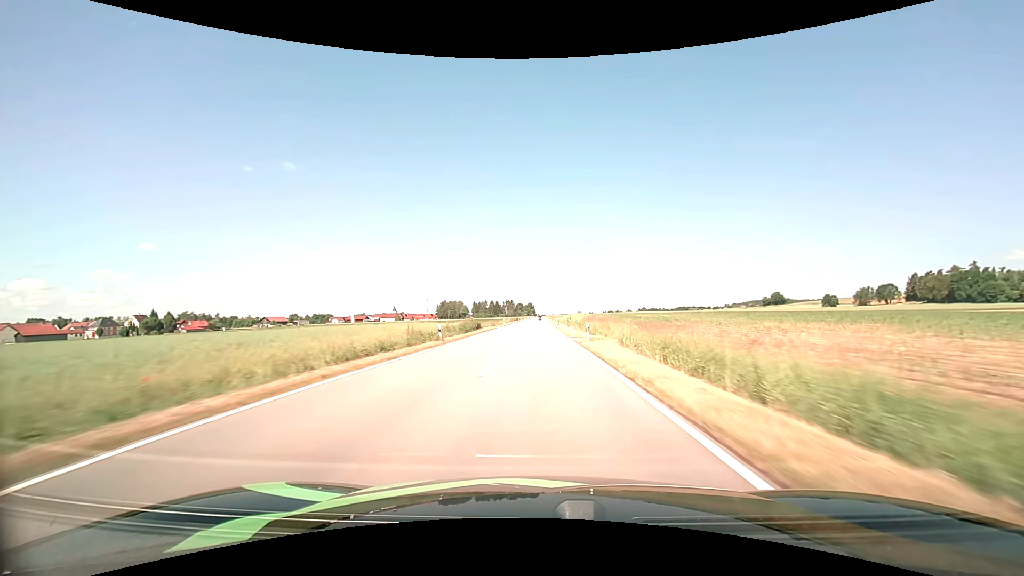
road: tertiary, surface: asphalt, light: Day
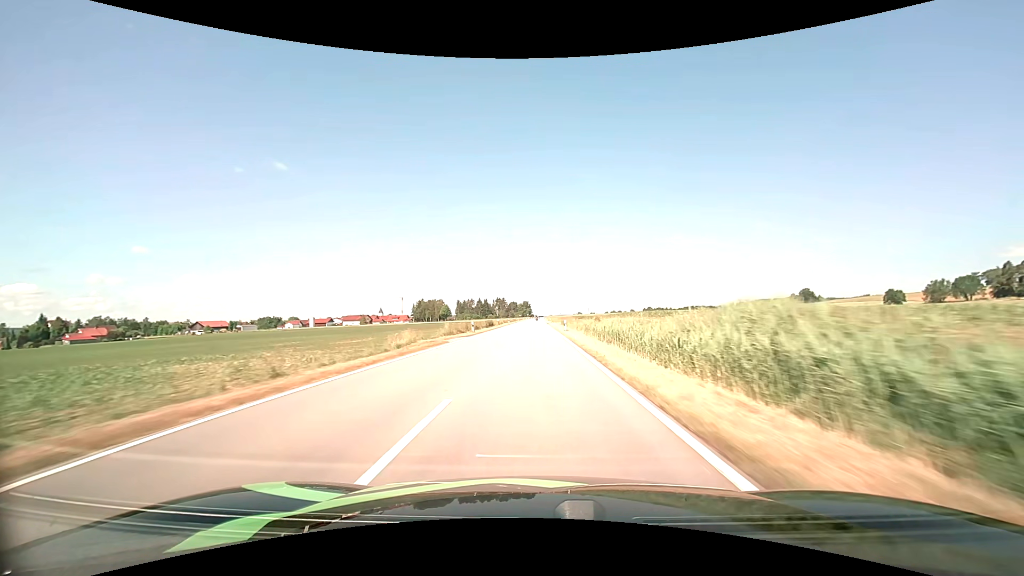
(+0.3, +82.3) m; 0°
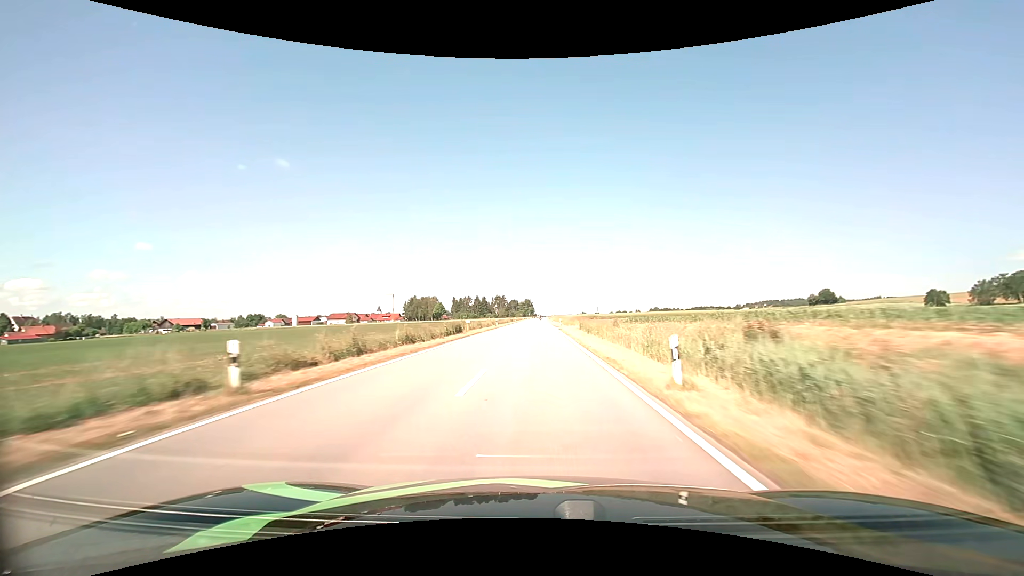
(-0.1, +33.1) m; 0°
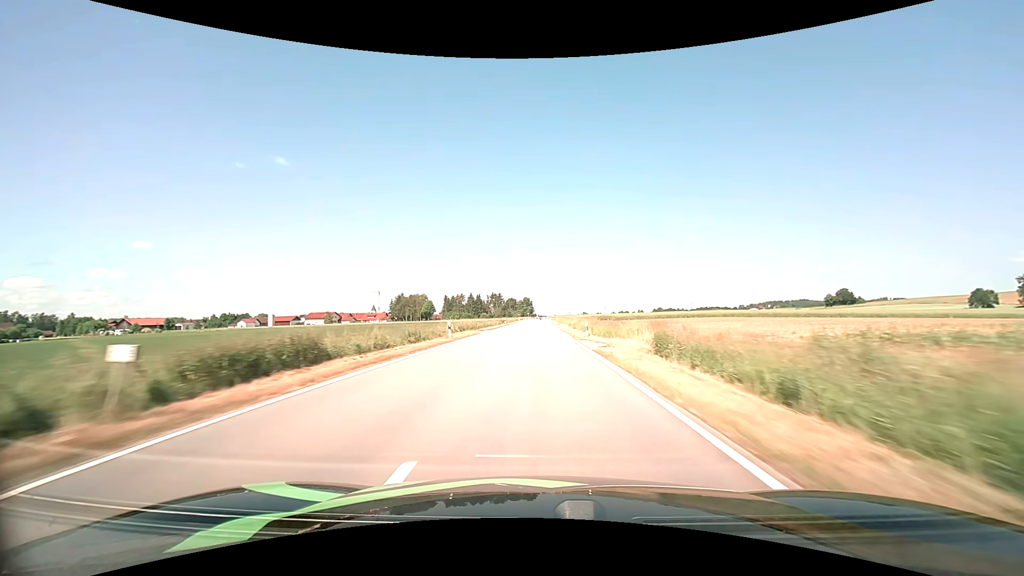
(-0.1, +32.9) m; 0°
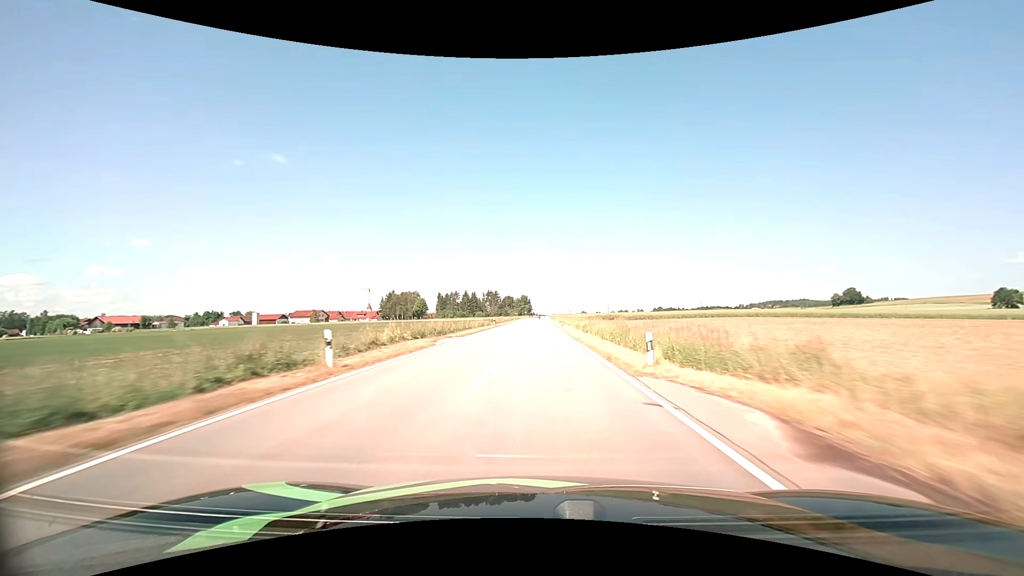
(0.0, +16.3) m; 0°
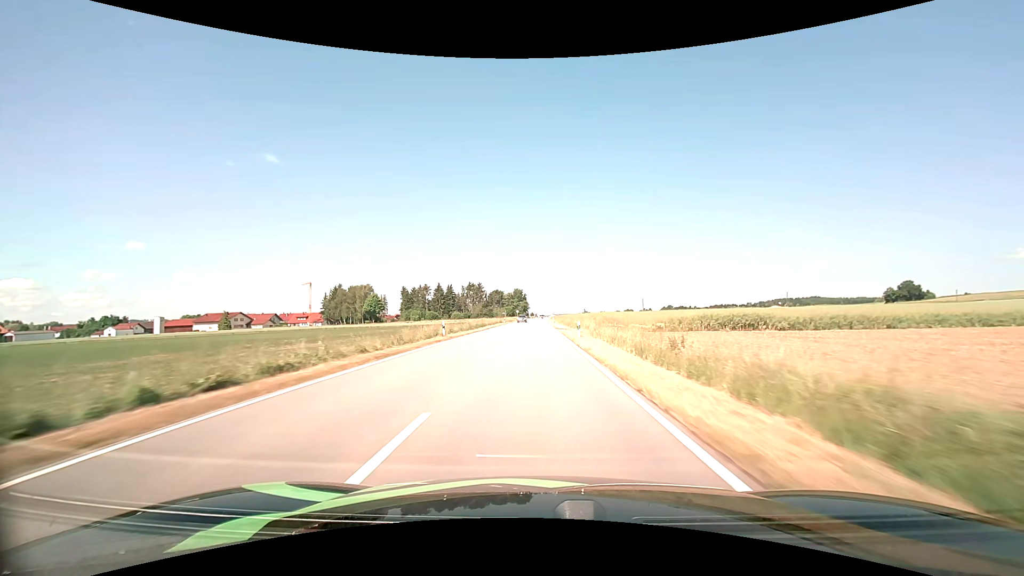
(+0.3, +80.8) m; 0°
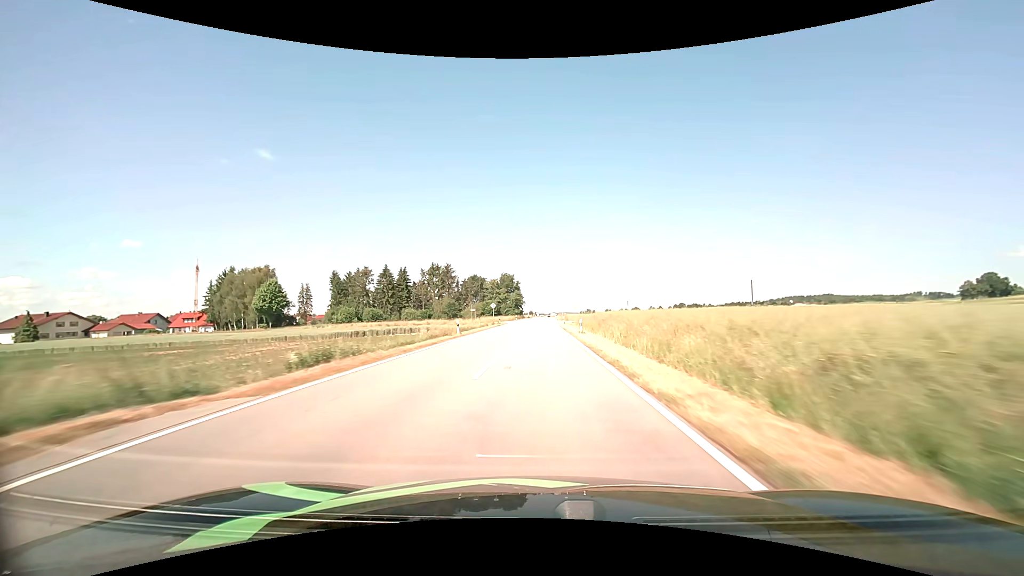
(0.0, +79.3) m; 0°
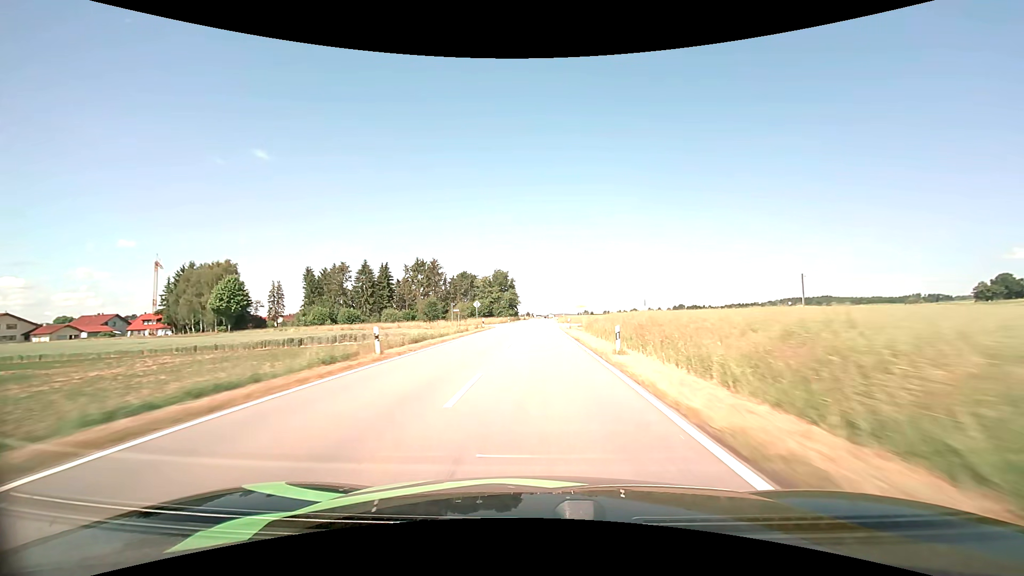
(0.0, +15.6) m; 0°
(0, +10) (0, +20) (0, +30) (0, +40) (0, +50) (+1, +60) (+1, +70) (+1, +80) (+1, +90) (+1, +100) m
